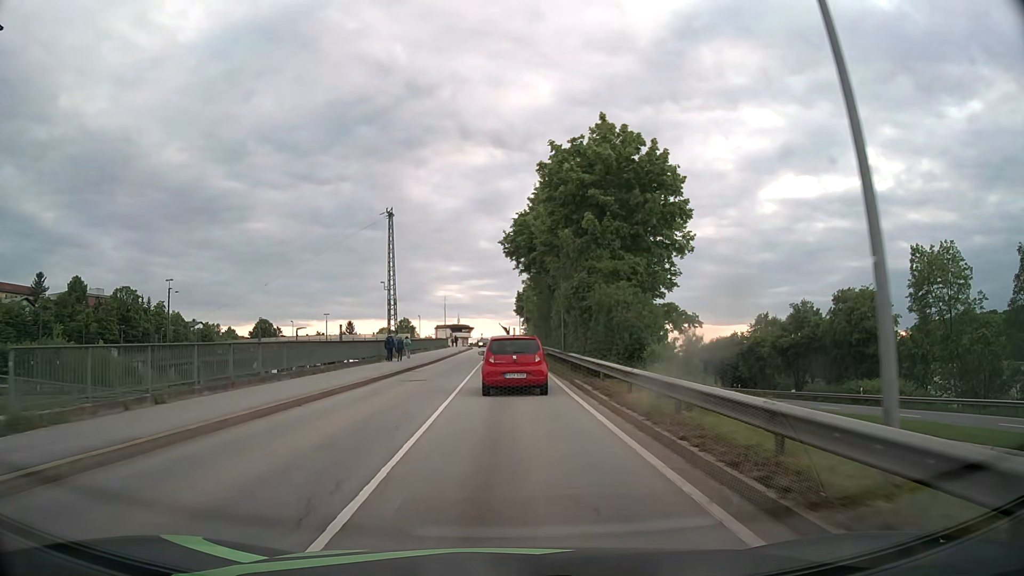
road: unclassified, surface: asphalt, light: Day
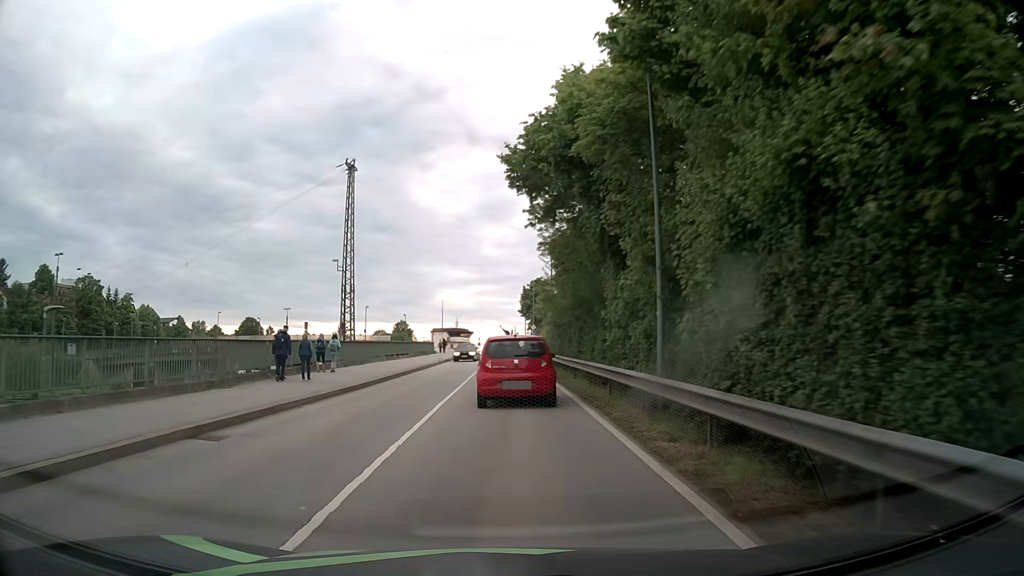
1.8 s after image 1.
(0.0, +22.2) m; 0°
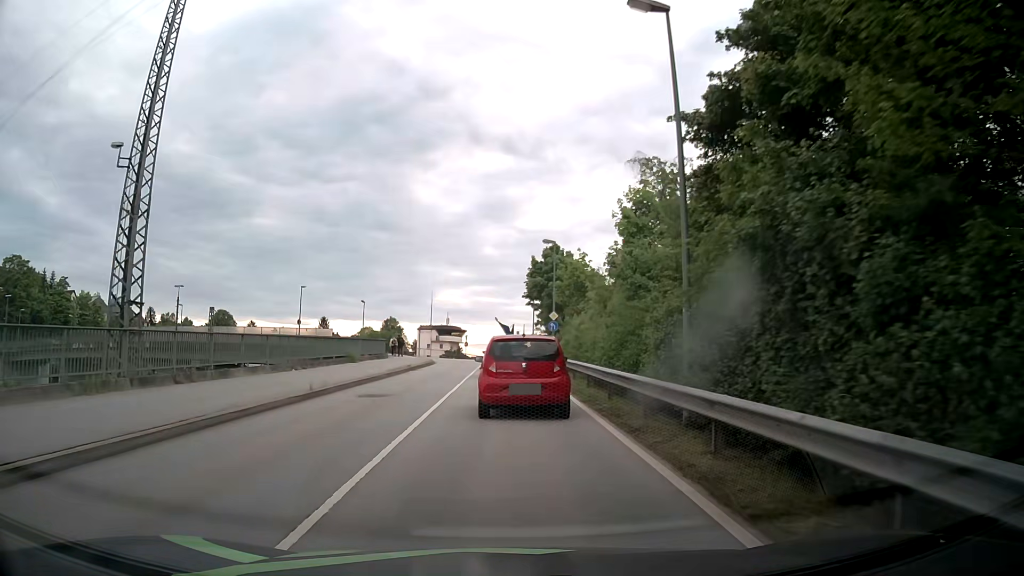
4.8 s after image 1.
(+0.1, +32.4) m; 0°
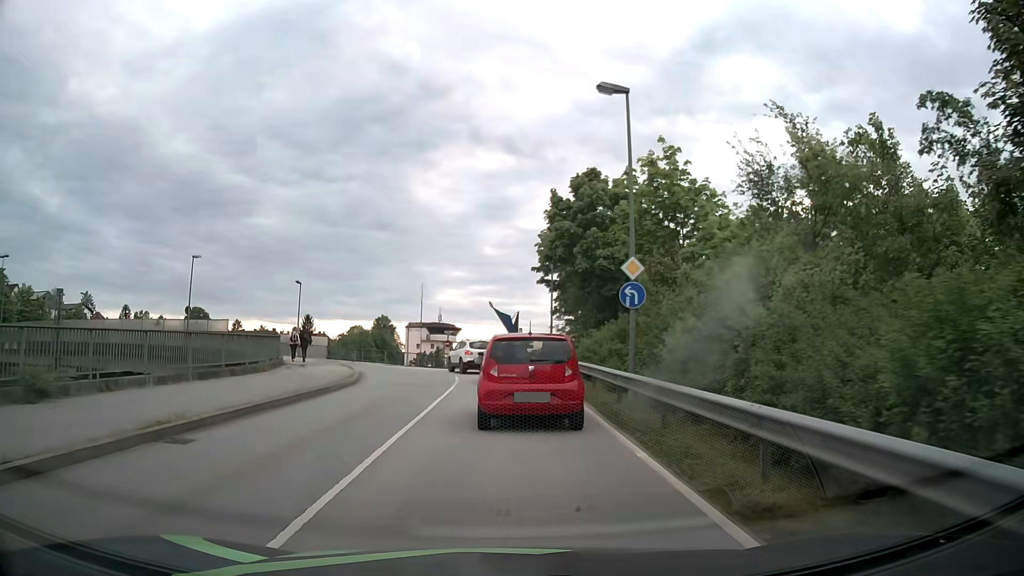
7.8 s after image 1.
(+0.2, +25.6) m; 0°
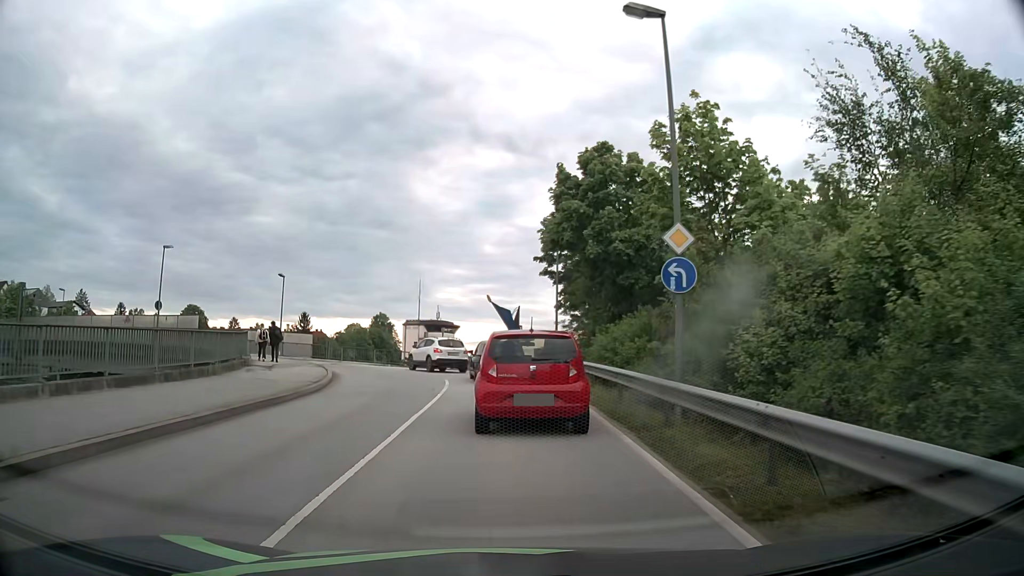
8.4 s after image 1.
(0.0, +4.2) m; 0°
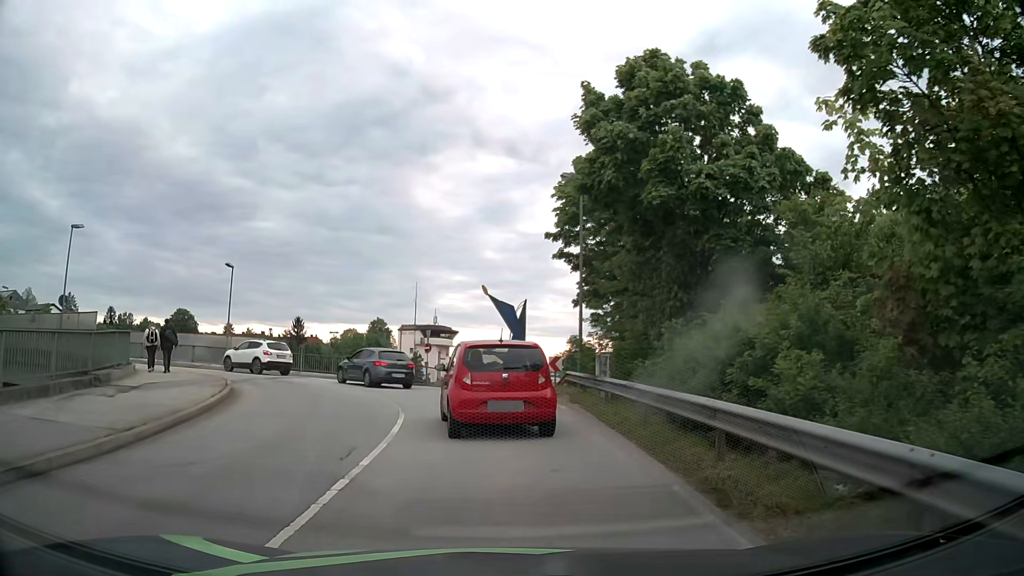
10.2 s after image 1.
(0.0, +10.5) m; -2°
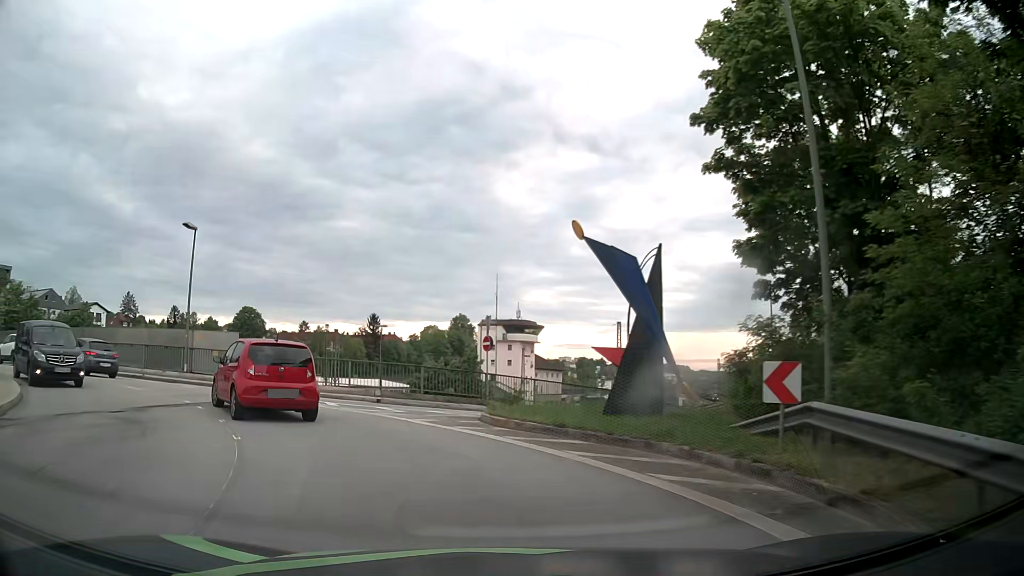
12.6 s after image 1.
(0.0, +15.1) m; -5°
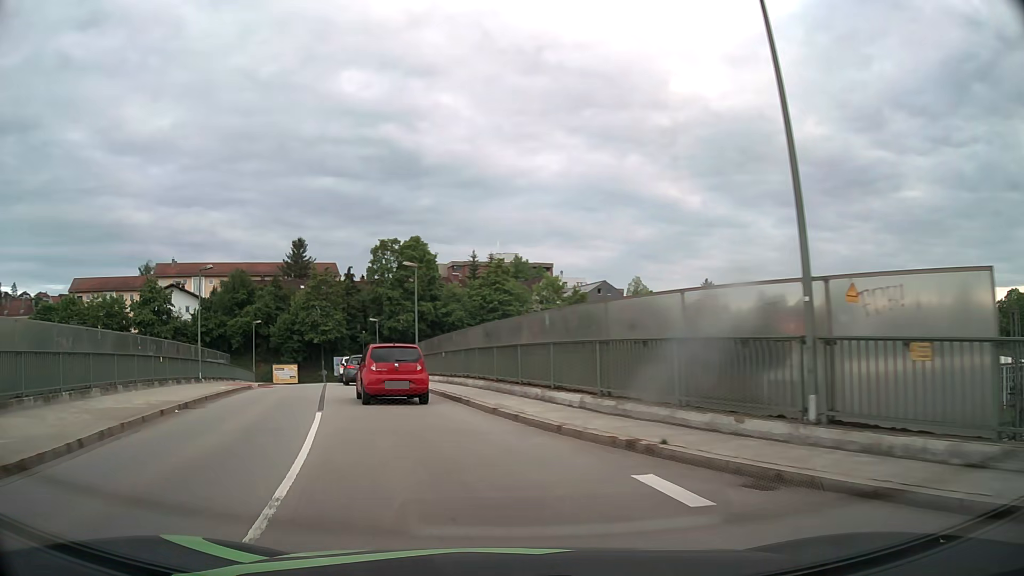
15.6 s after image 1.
(-8.4, +18.5) m; -50°
(-2, +10) (-4, +20) (-7, +29) (-10, +39) (-13, +48) (-16, +58) (-18, +67) (-20, +77) (-17, +87) (-11, +94) m
